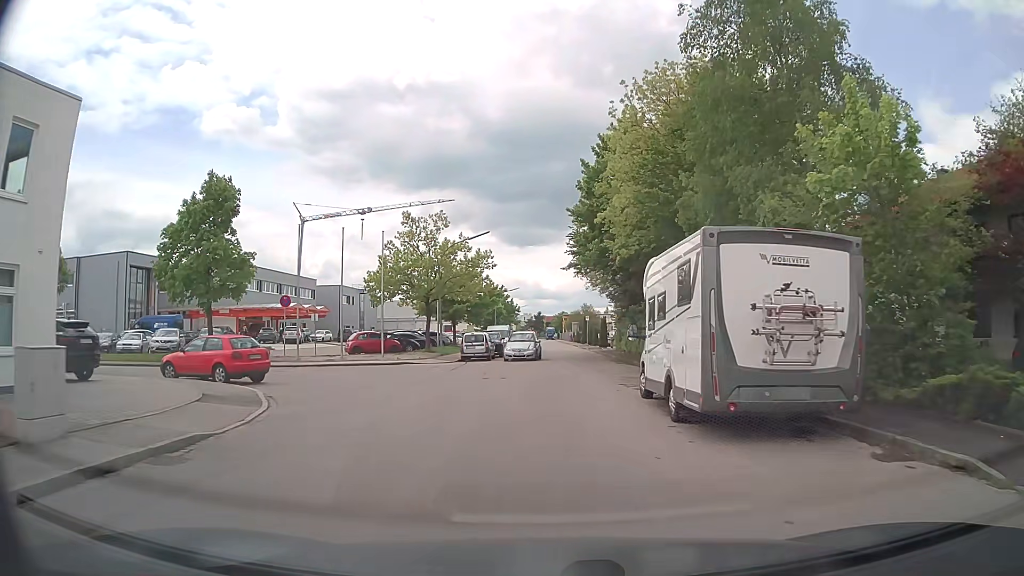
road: residential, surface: asphalt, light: Day
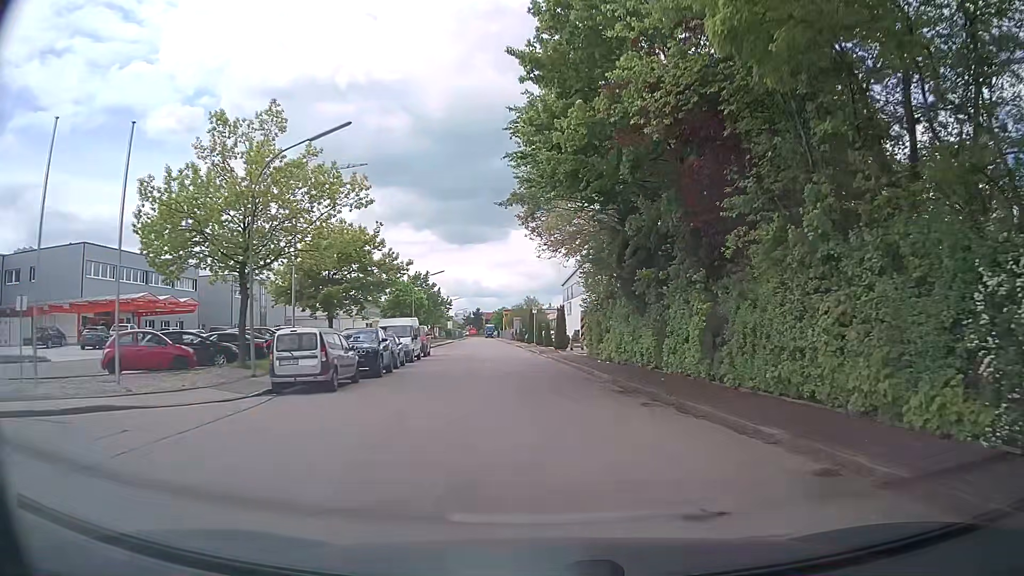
(+0.6, +21.5) m; +5°
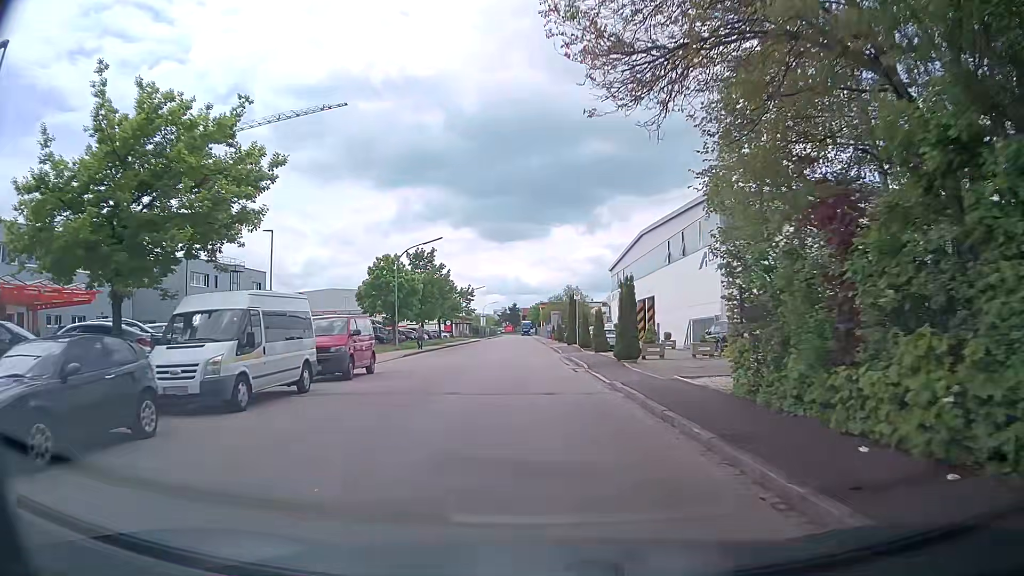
(-0.2, +22.0) m; -3°
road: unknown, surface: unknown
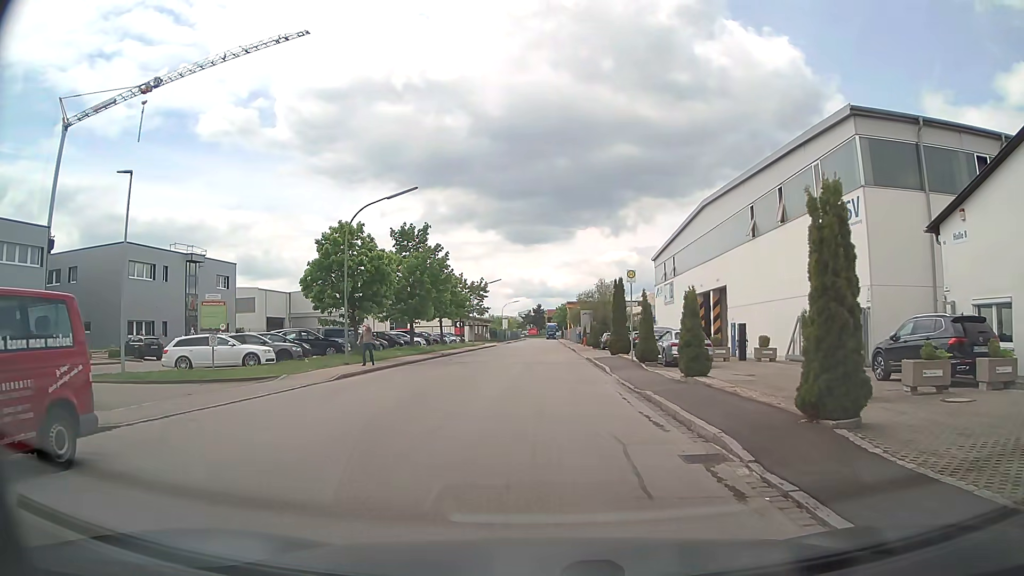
(-0.5, +16.3) m; -3°
